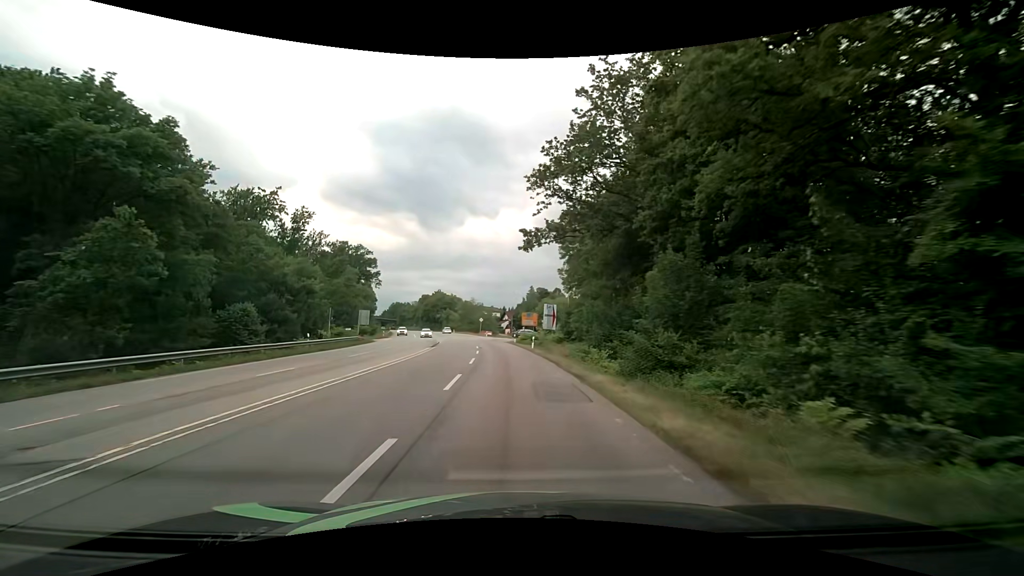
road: secondary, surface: asphalt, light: Day
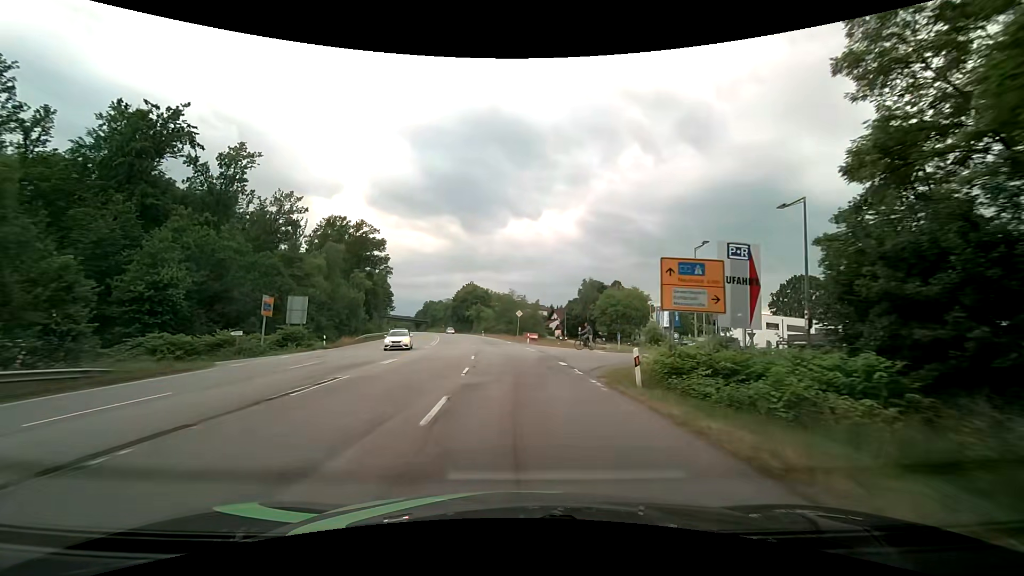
(-2.2, +42.6) m; -5°
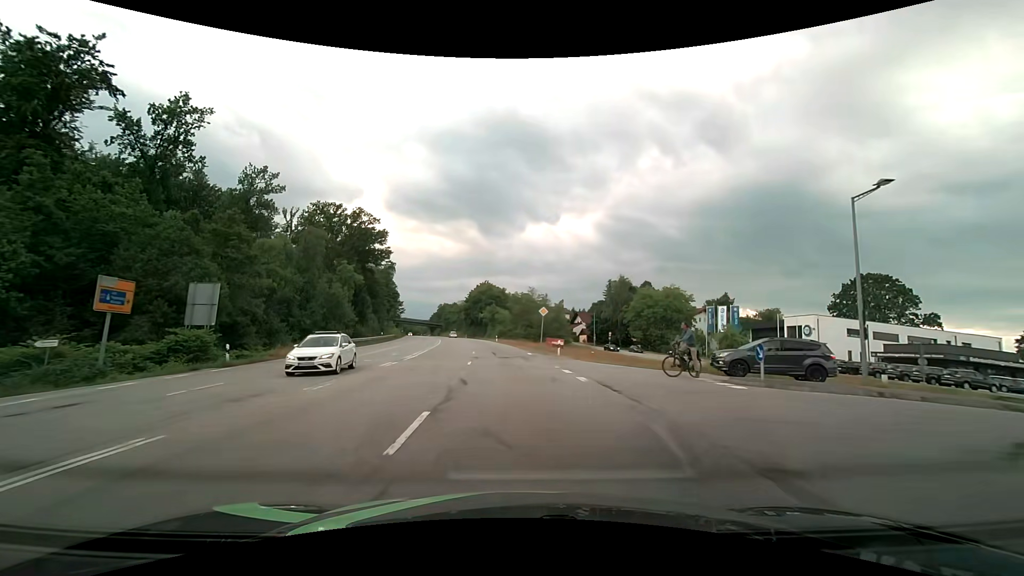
(-0.3, +17.1) m; -2°
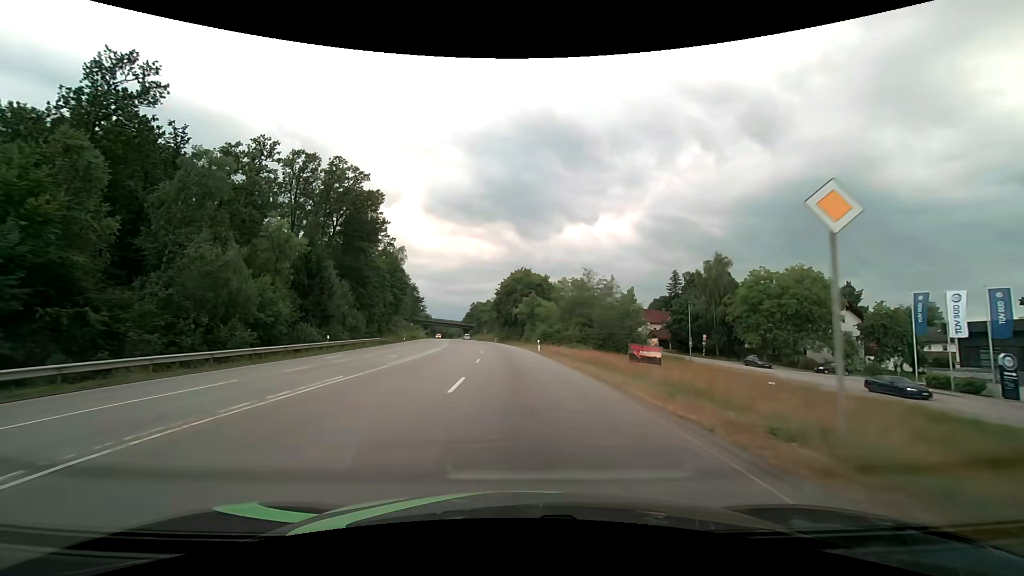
(-1.5, +34.4) m; -5°
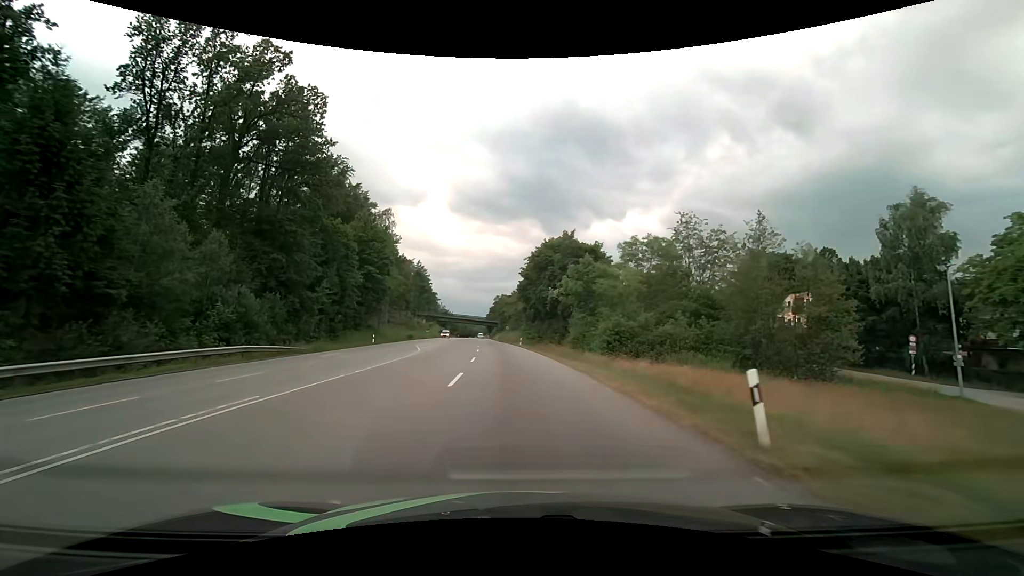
(-1.0, +34.9) m; -3°
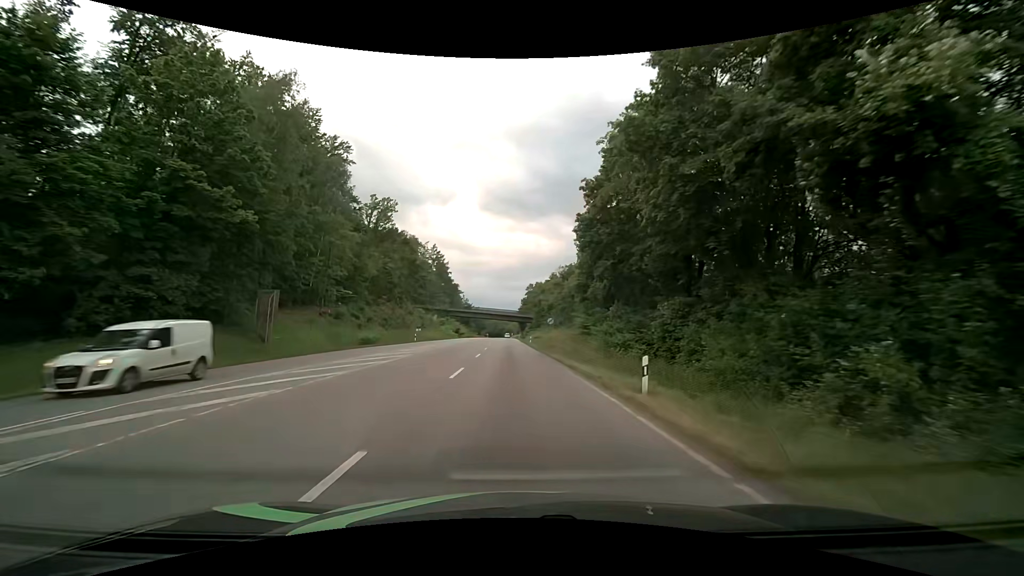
(-1.7, +44.4) m; -4°
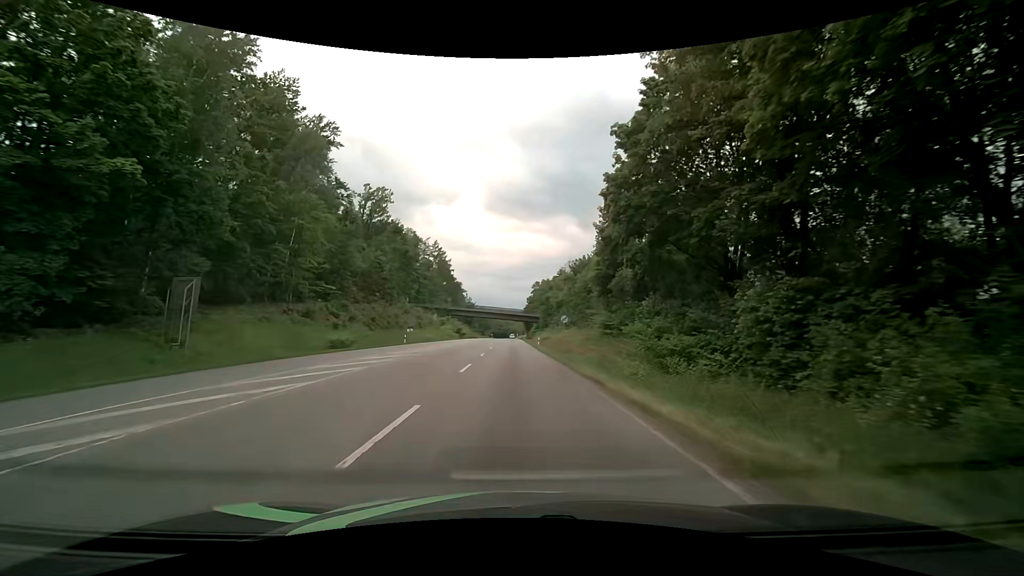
(0.0, +9.0) m; 0°
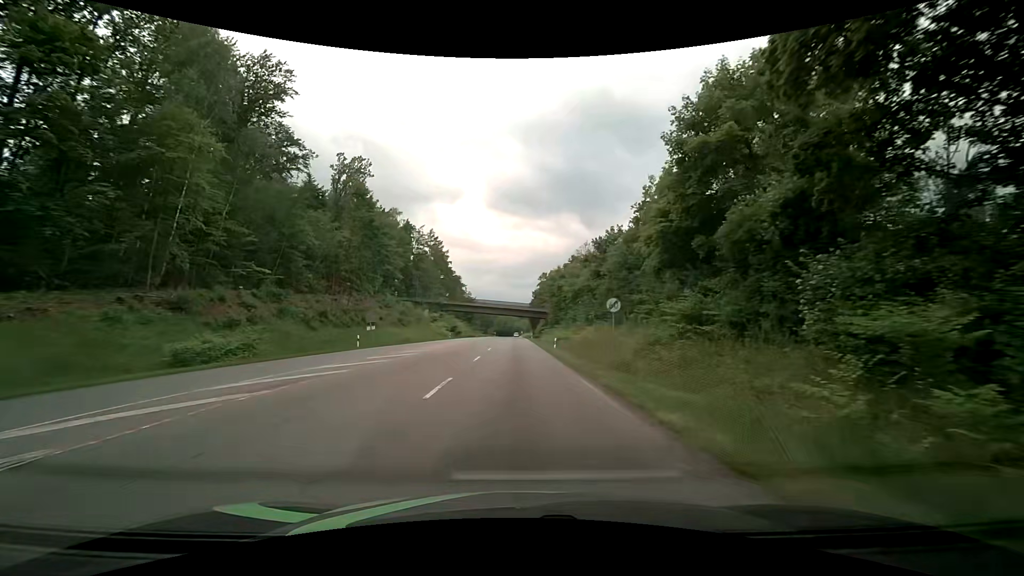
(-0.2, +18.2) m; -1°
(0, +10) (0, +20) (0, +30) (0, +40) (0, +50) (0, +60) (0, +70) (0, +80) (0, +90) (0, +100) m
